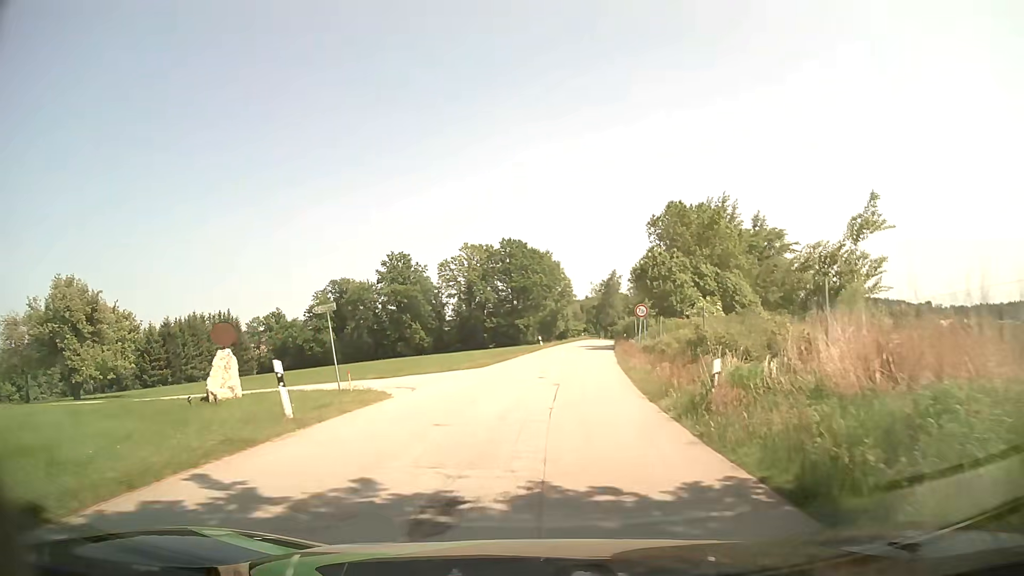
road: unclassified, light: Day
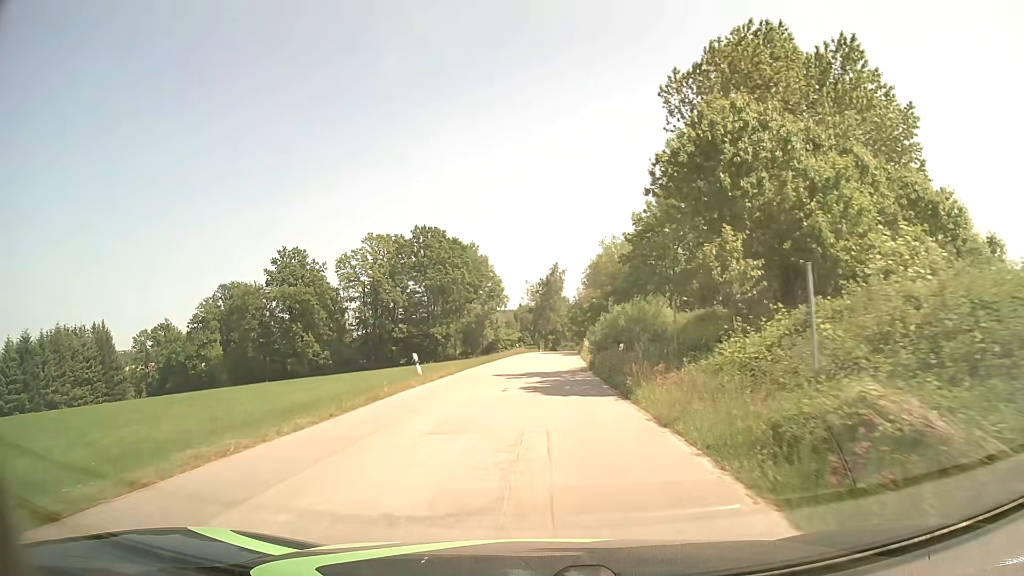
(+2.3, +34.3) m; +6°
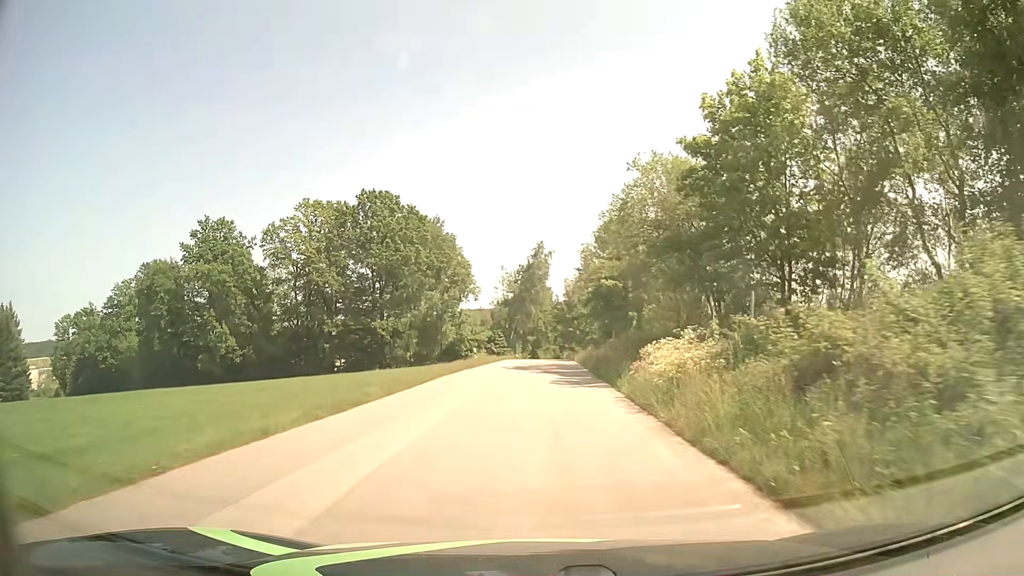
(+0.2, +30.0) m; +1°
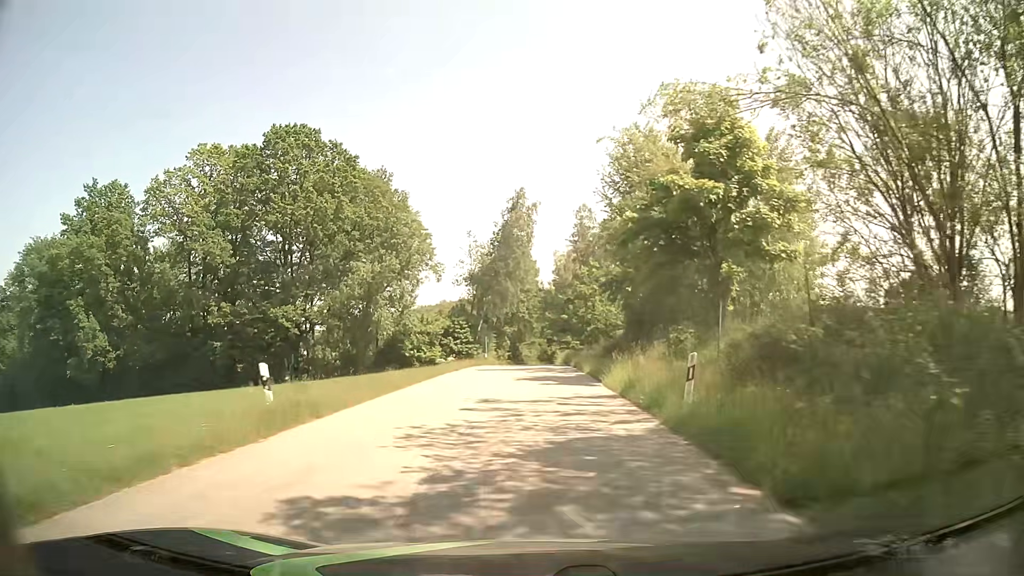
(+0.6, +30.9) m; +1°
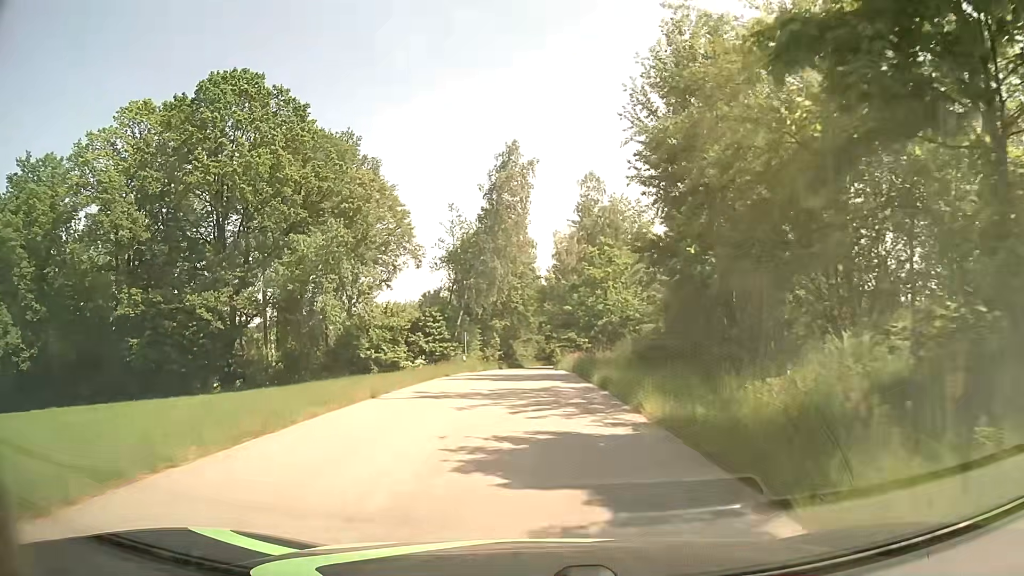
(+0.1, +15.4) m; 0°
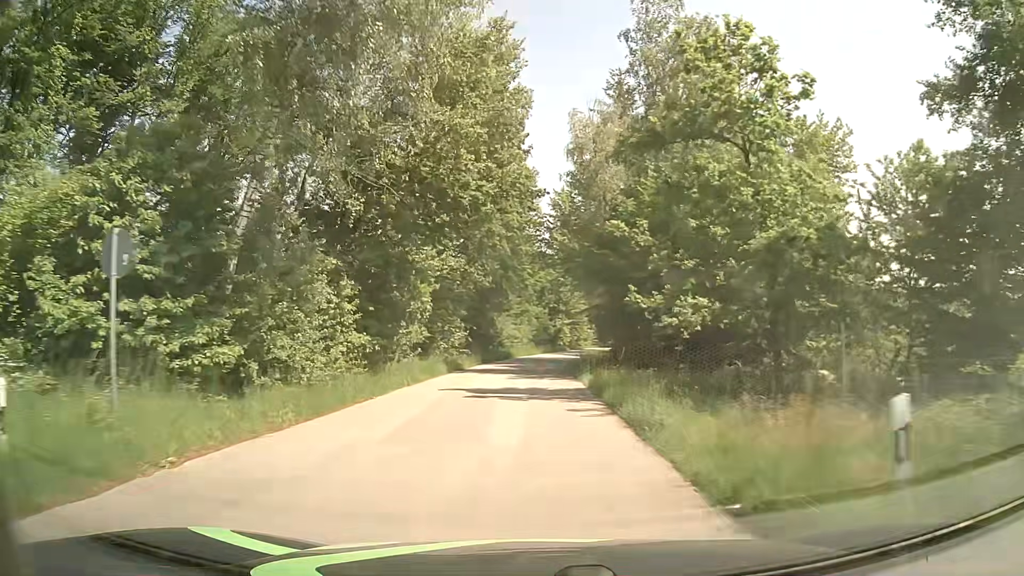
(-0.1, +39.3) m; 0°
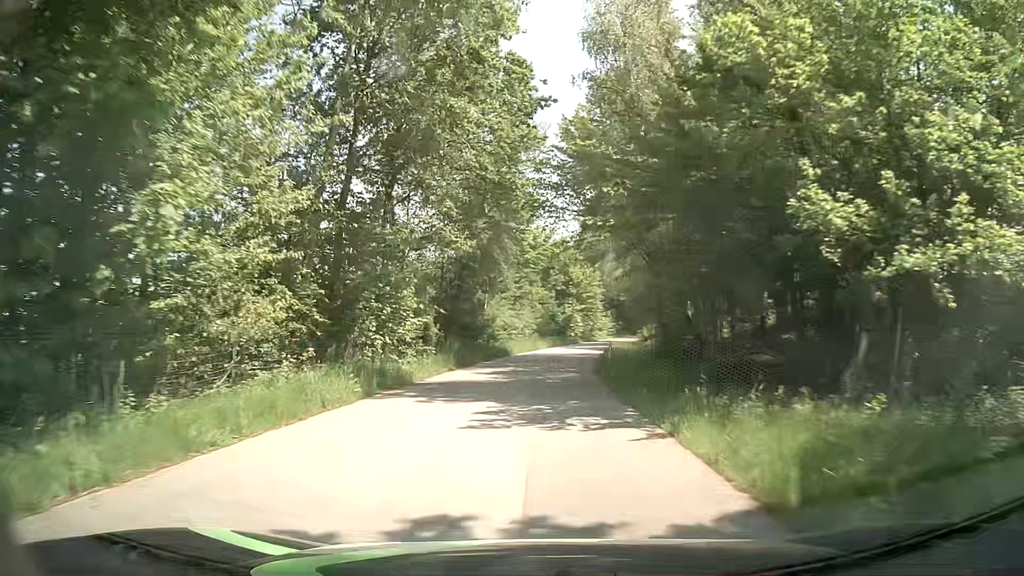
(0.0, +16.0) m; 0°
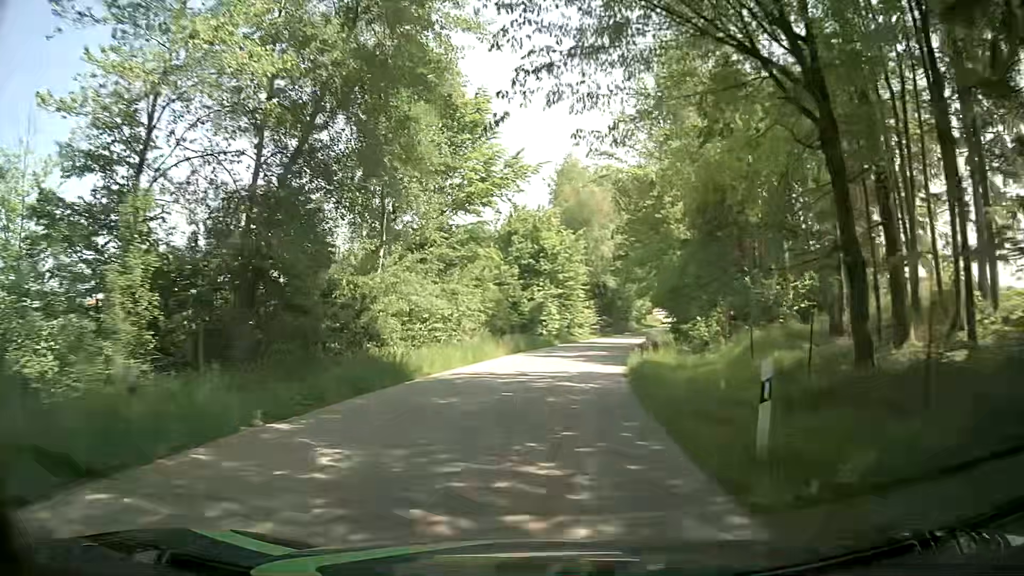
(+0.3, +24.2) m; +3°
(0, +10) (+1, +20) (+2, +30) (+4, +40) (+6, +50) (+8, +59) (+11, +69) (+14, +78) (+17, +88) (+20, +97) m
